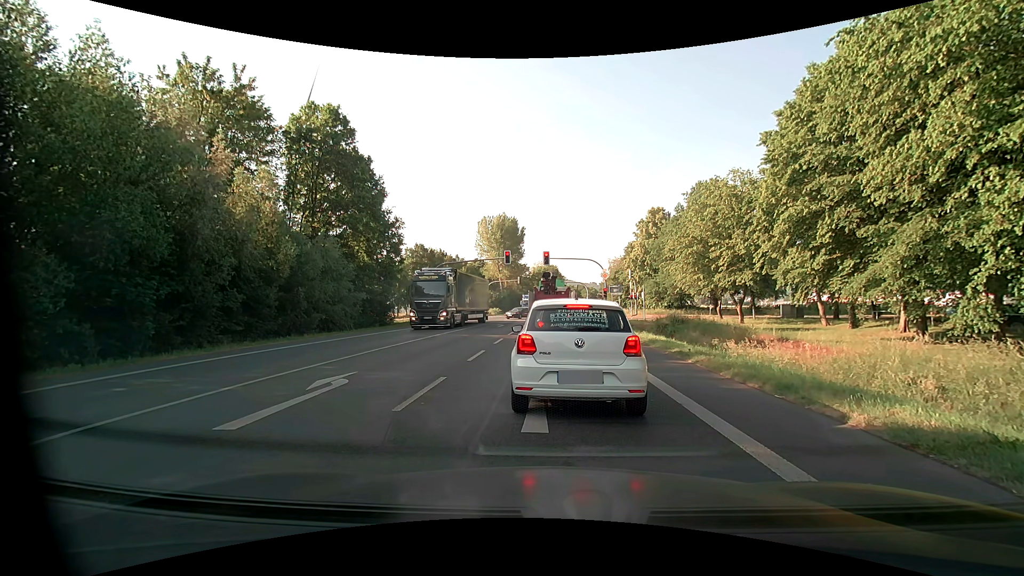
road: primary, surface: asphalt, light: Day
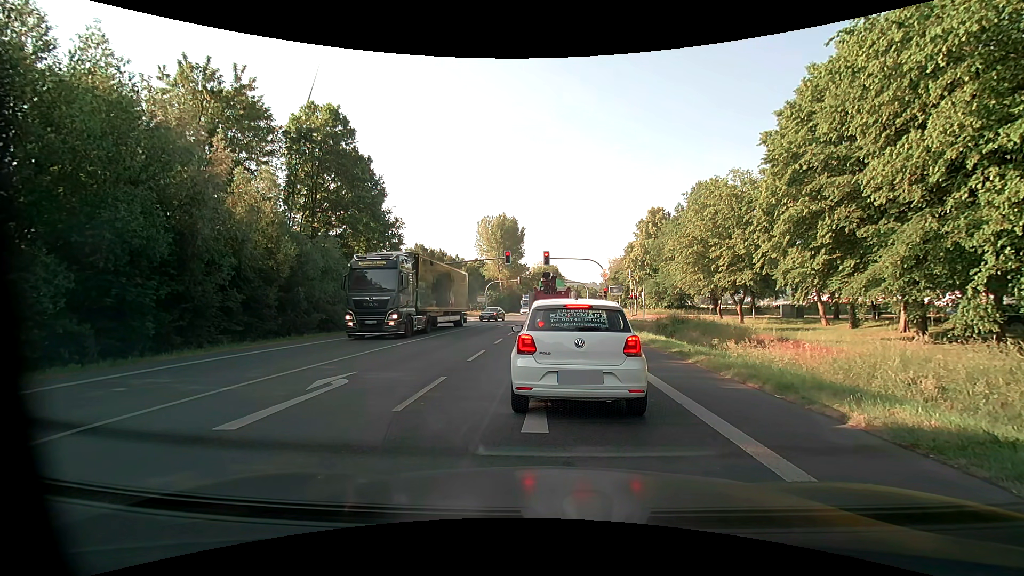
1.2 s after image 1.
(0.0, 0.0) m; 0°
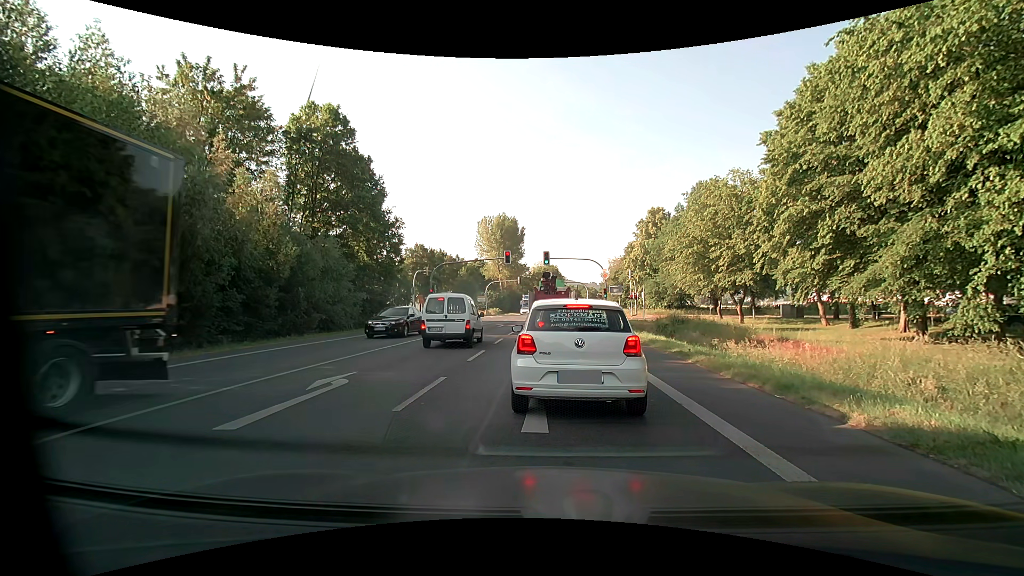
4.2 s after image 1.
(0.0, 0.0) m; 0°
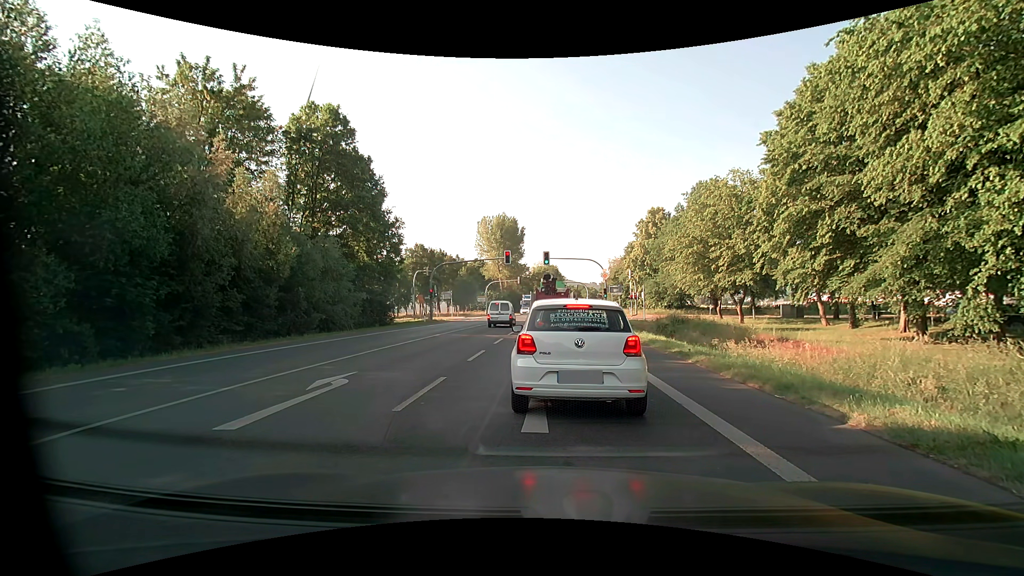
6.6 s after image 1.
(0.0, 0.0) m; 0°
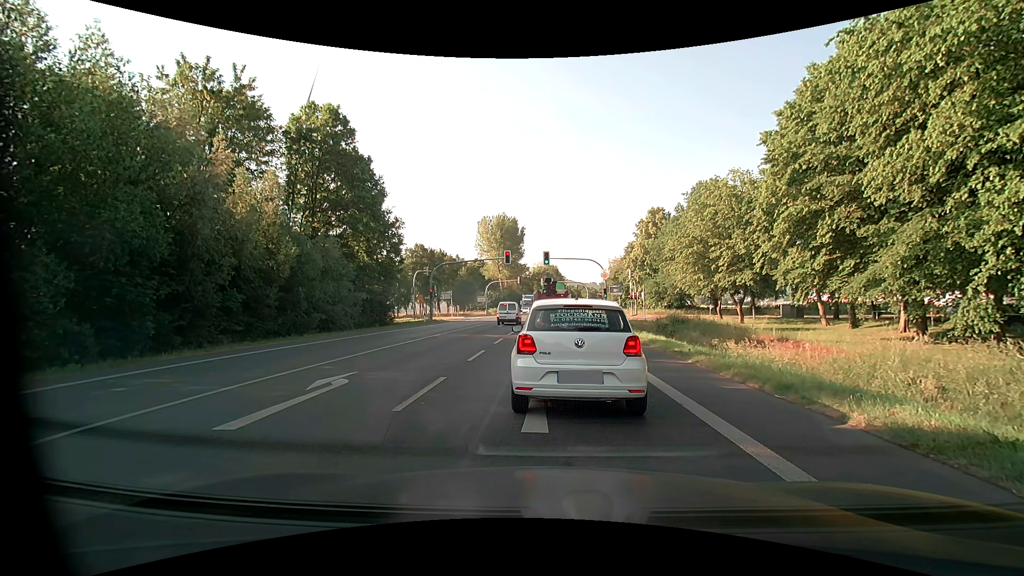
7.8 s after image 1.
(0.0, 0.0) m; 0°
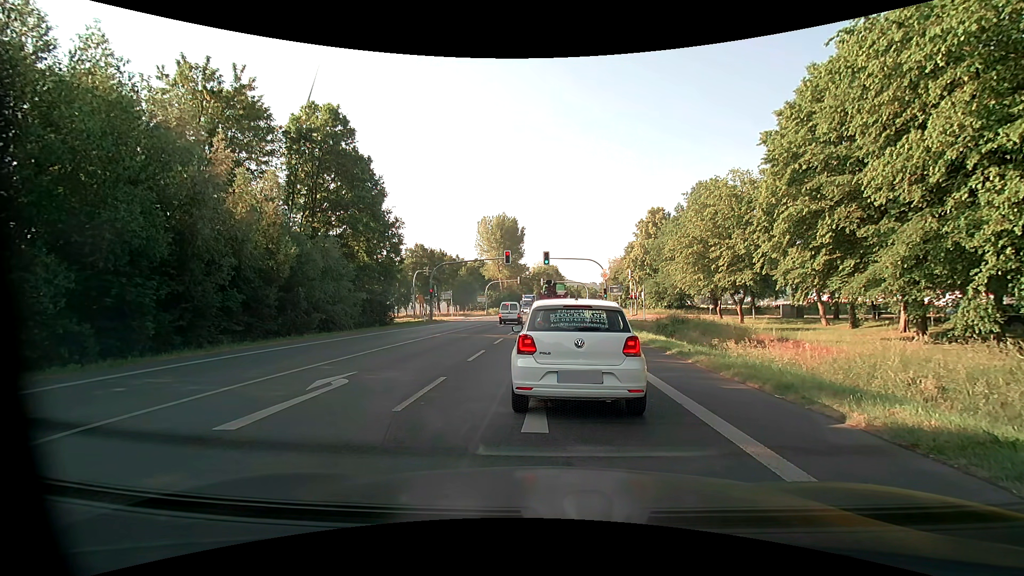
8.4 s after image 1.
(0.0, 0.0) m; 0°
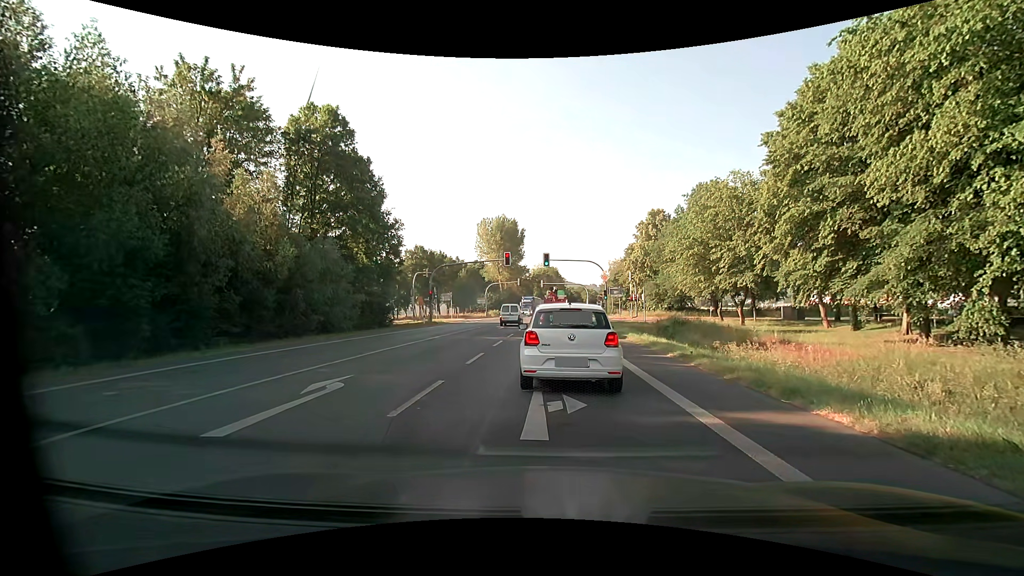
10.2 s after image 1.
(0.0, +0.2) m; 0°
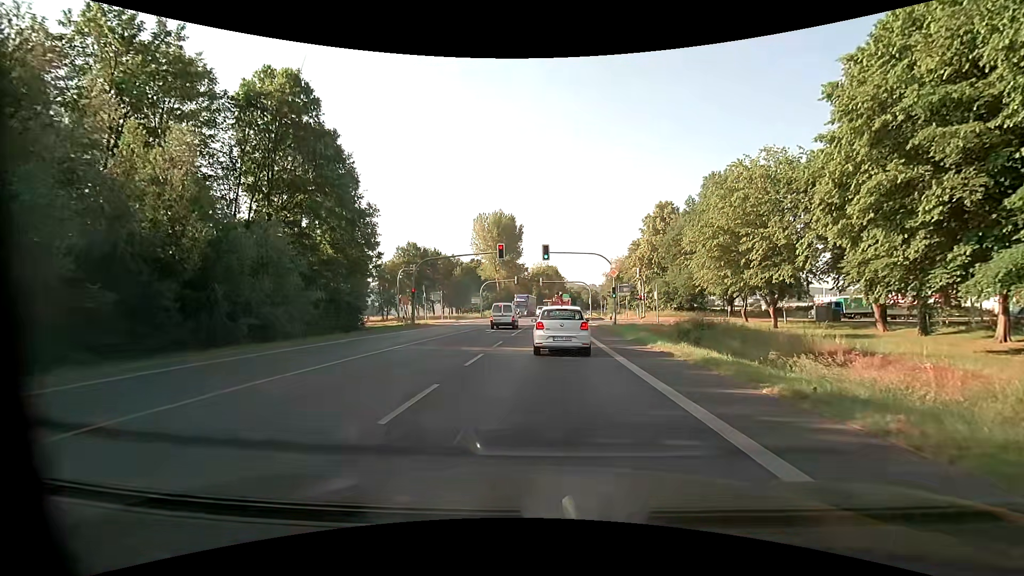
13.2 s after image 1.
(0.0, +6.7) m; 0°
(0, +10) (0, +20) (0, +30) (+1, +40) (+1, +50) (+1, +60) (+2, +70) (+2, +80) (+3, +90) (+4, +100) m
